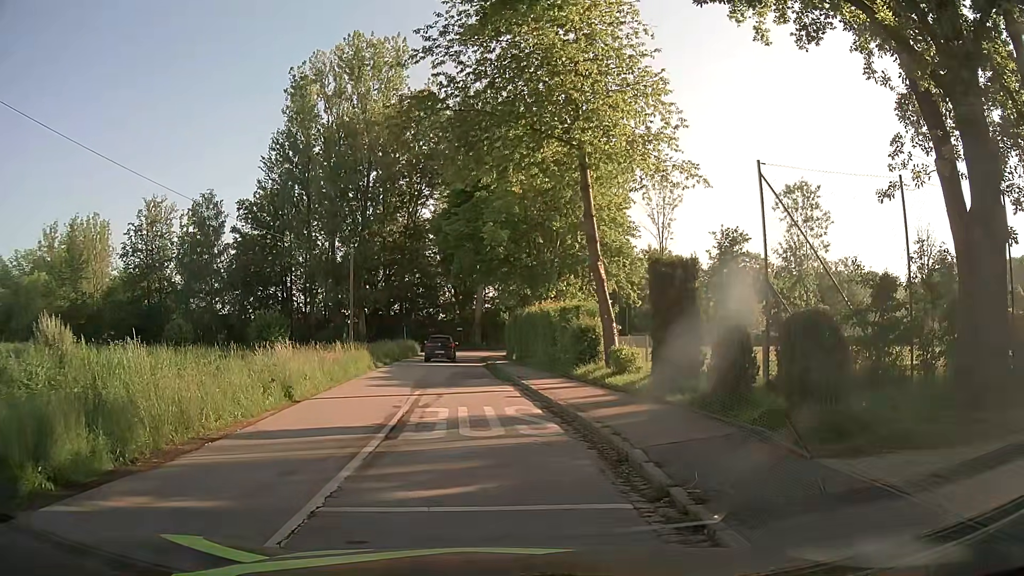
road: residential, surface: asphalt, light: Day
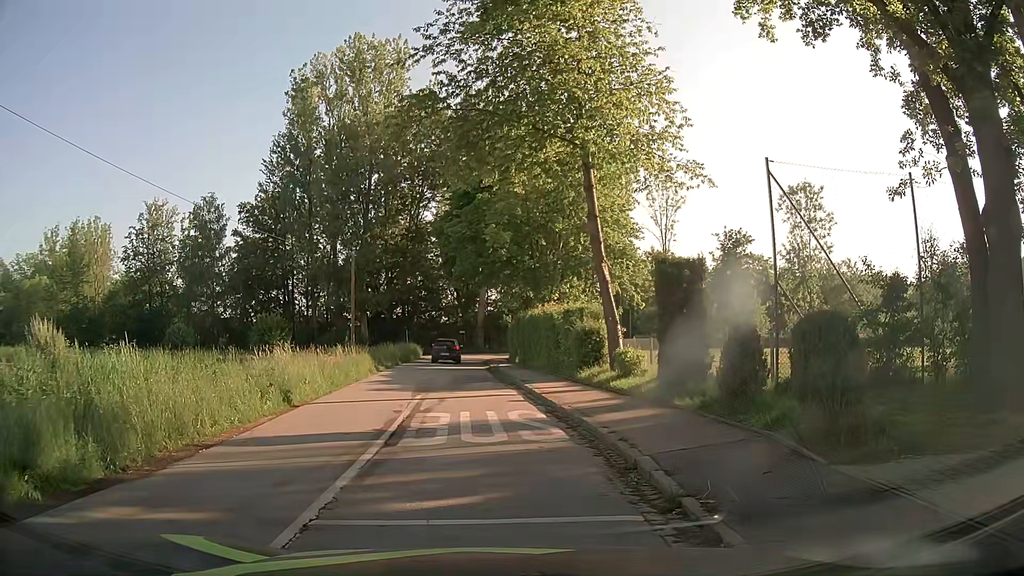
(0.0, +0.3) m; 0°
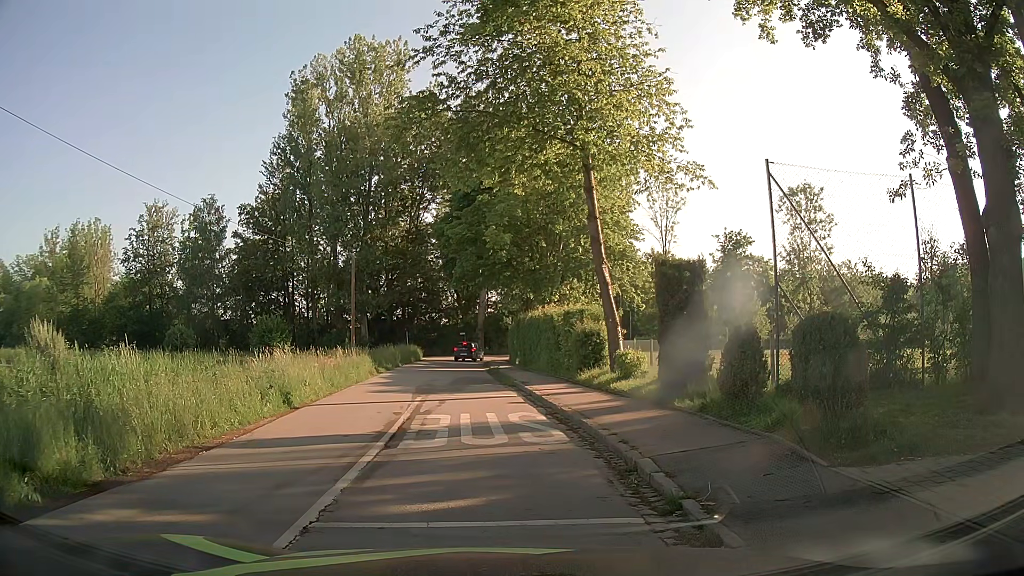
(0.0, +0.1) m; 0°
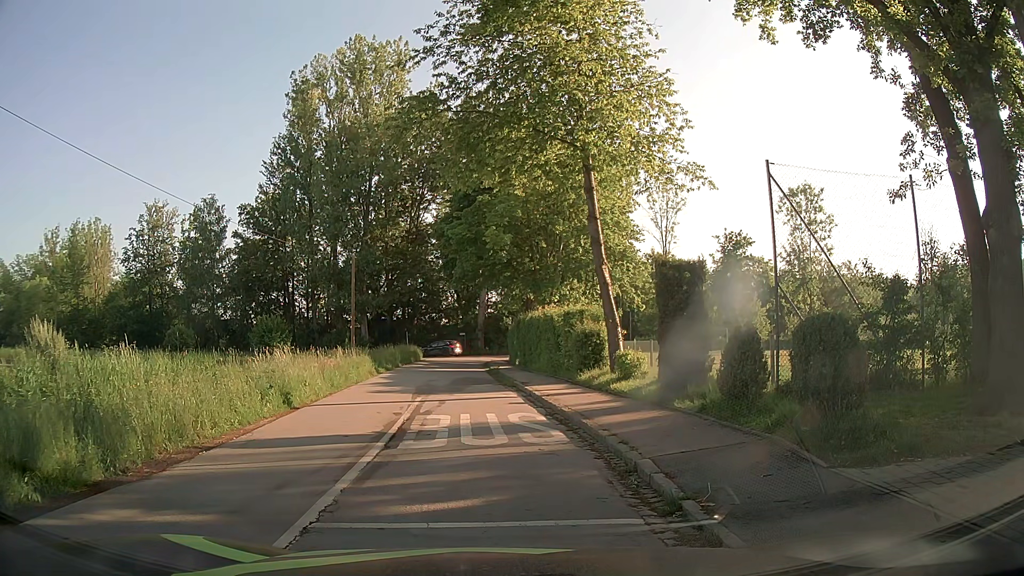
(0.0, 0.0) m; 0°
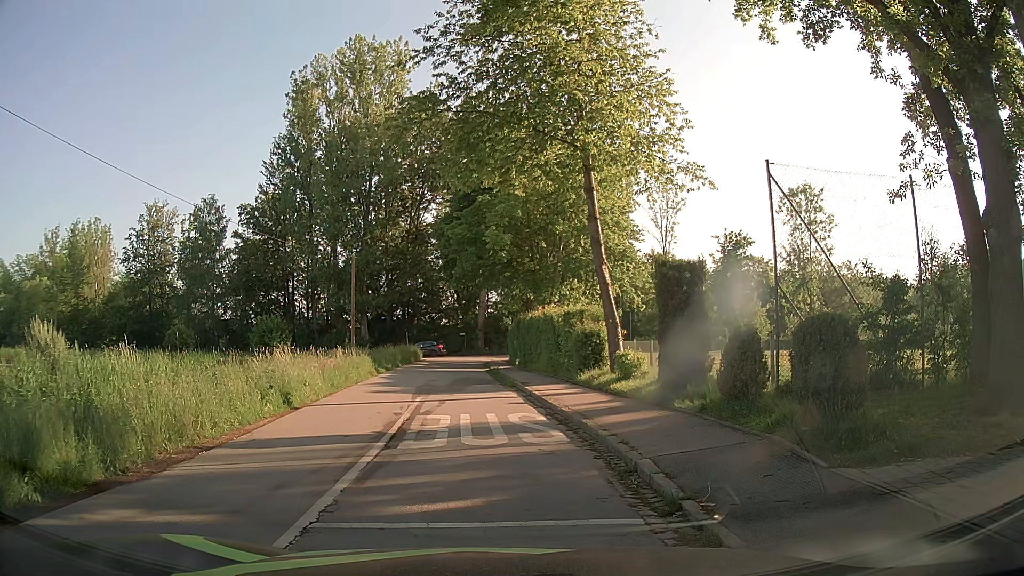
(0.0, 0.0) m; 0°
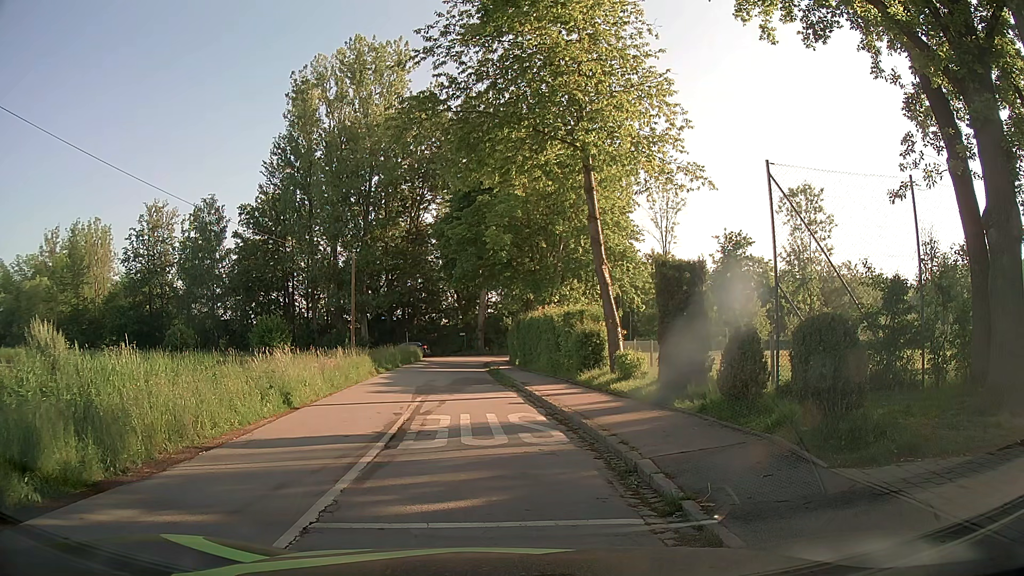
(0.0, 0.0) m; 0°
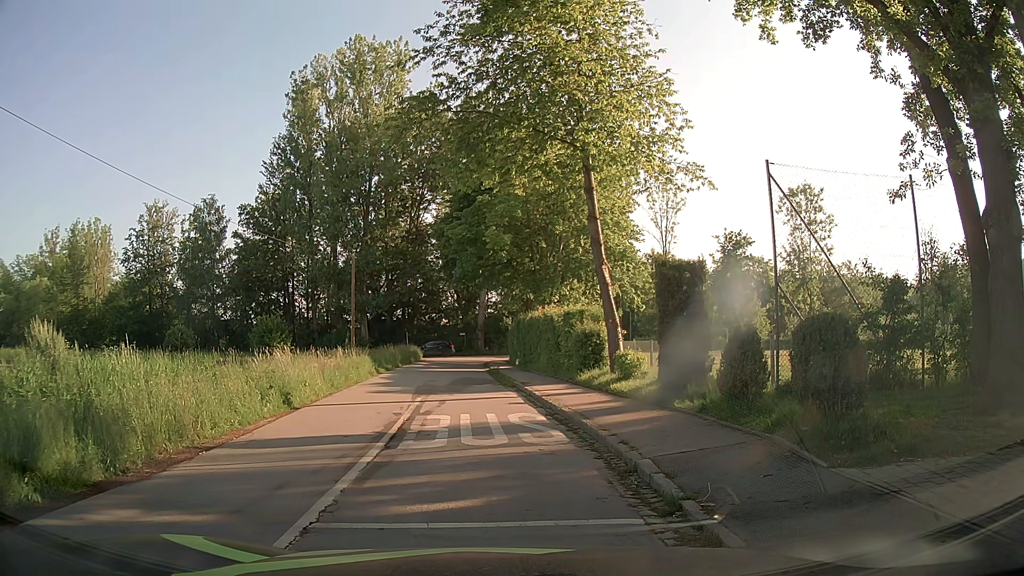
(0.0, 0.0) m; 0°
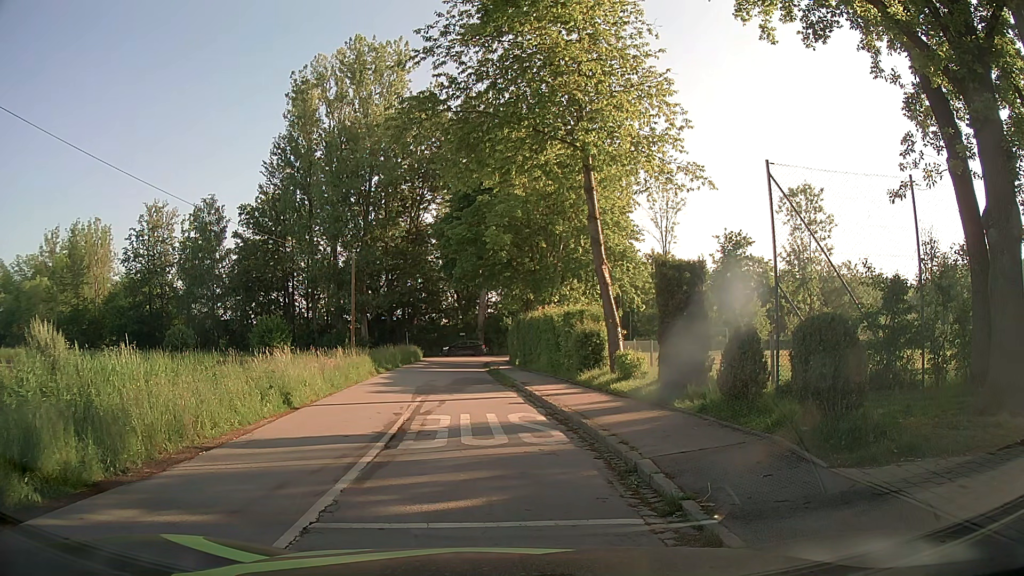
(0.0, 0.0) m; 0°
